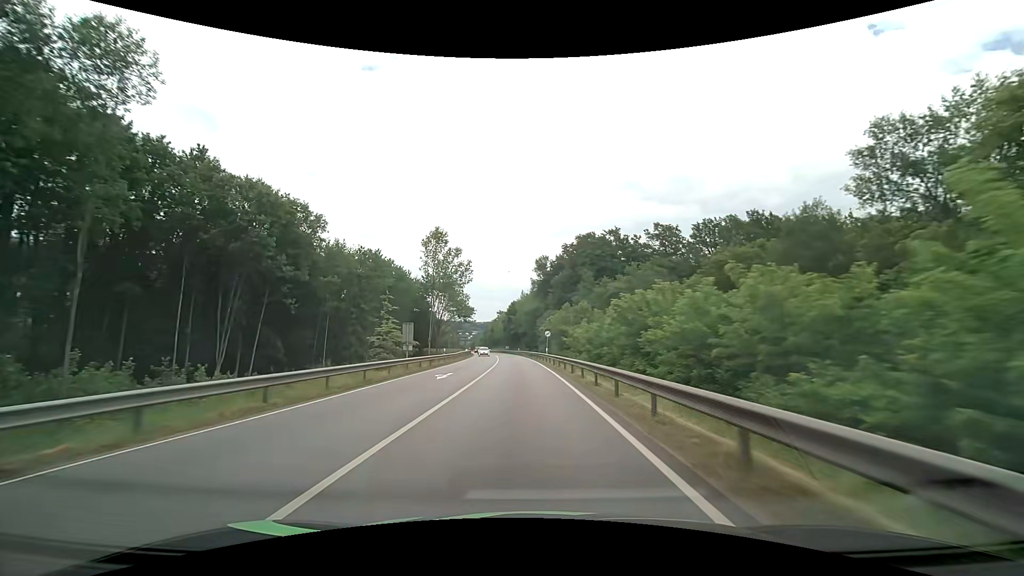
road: primary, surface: asphalt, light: Day
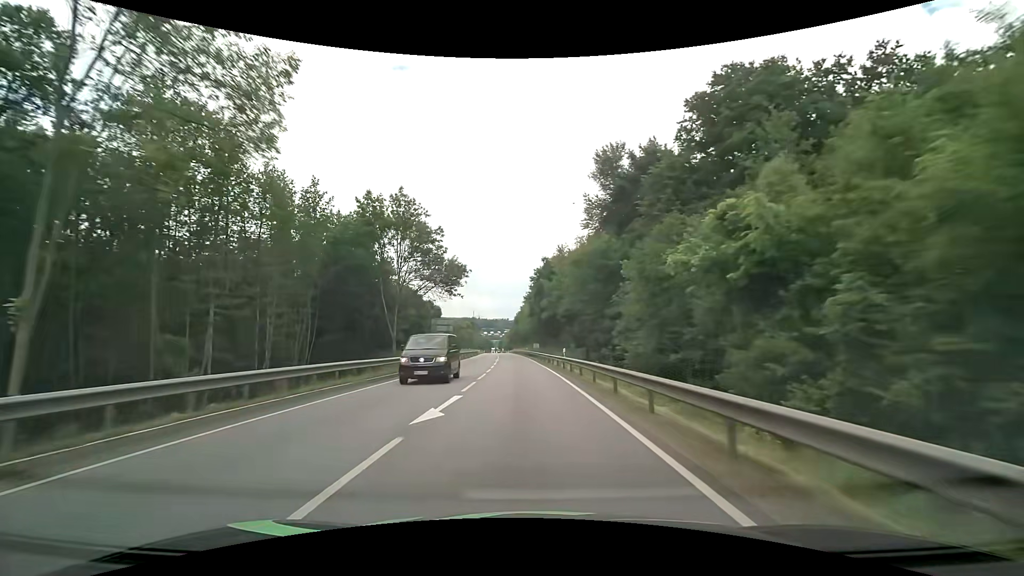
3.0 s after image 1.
(-2.3, +63.4) m; -4°
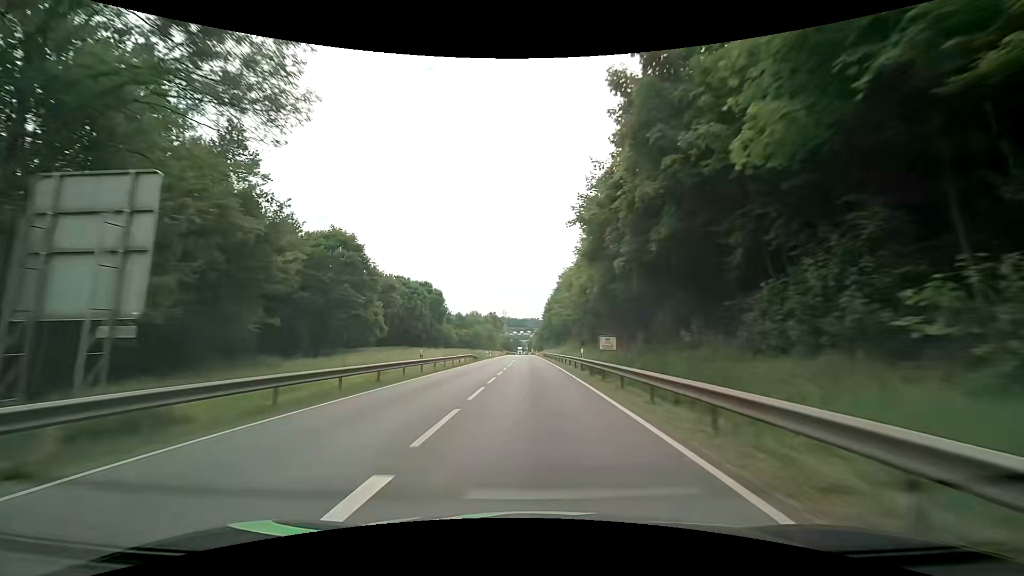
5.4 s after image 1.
(-1.8, +50.6) m; -4°
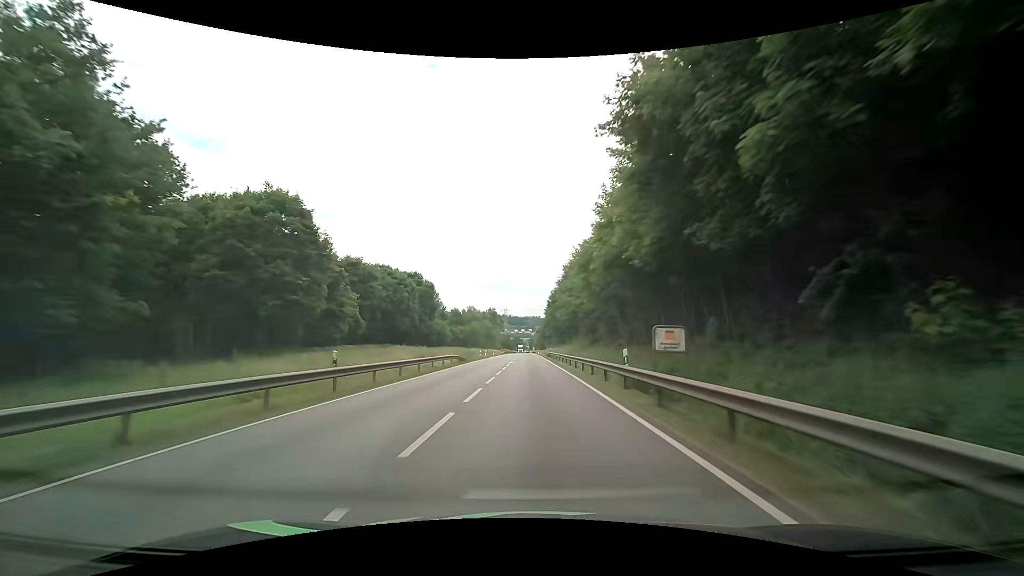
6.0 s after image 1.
(0.0, +12.6) m; 0°
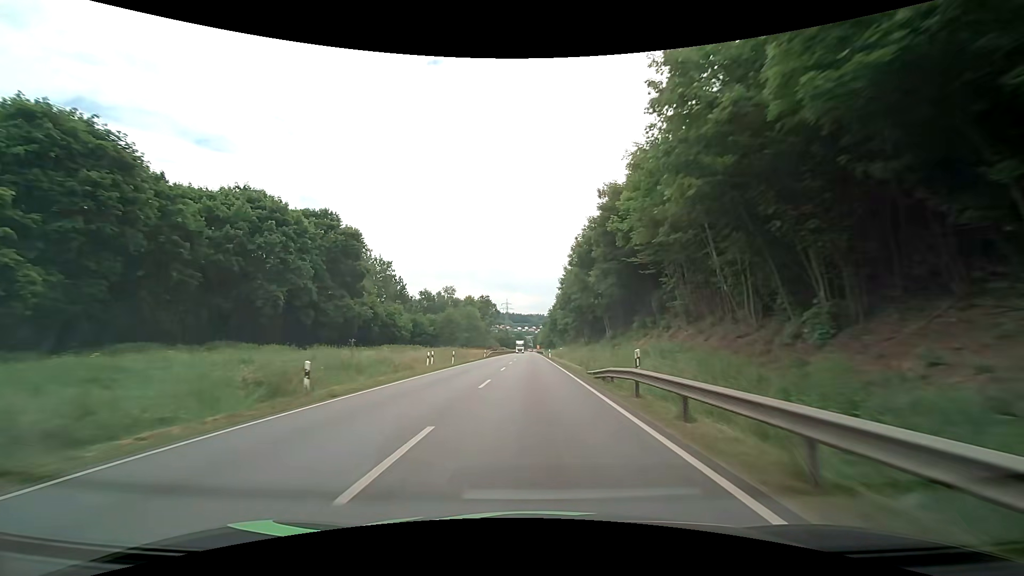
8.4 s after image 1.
(0.0, +50.4) m; 0°
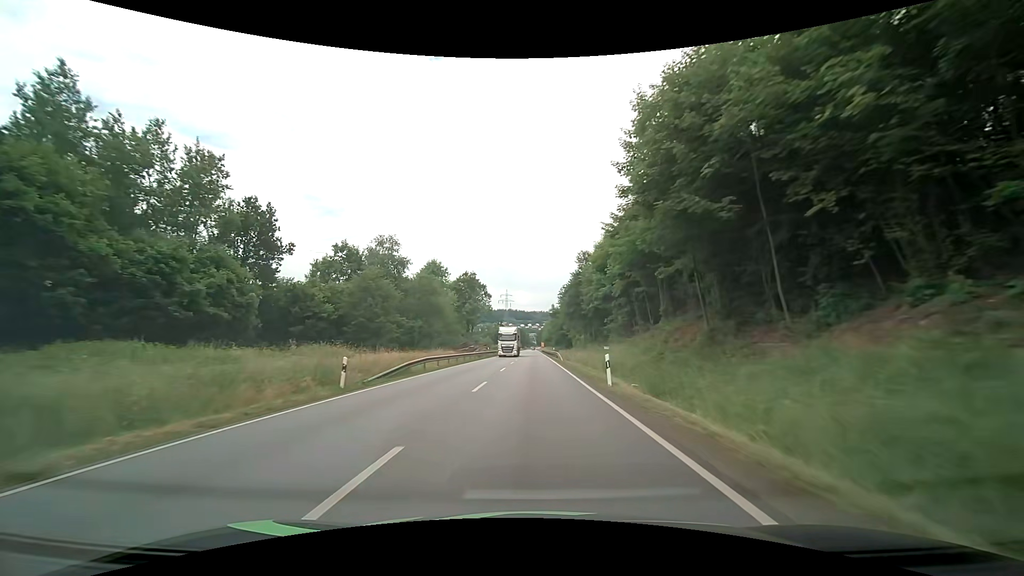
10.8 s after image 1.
(-0.1, +50.4) m; -1°
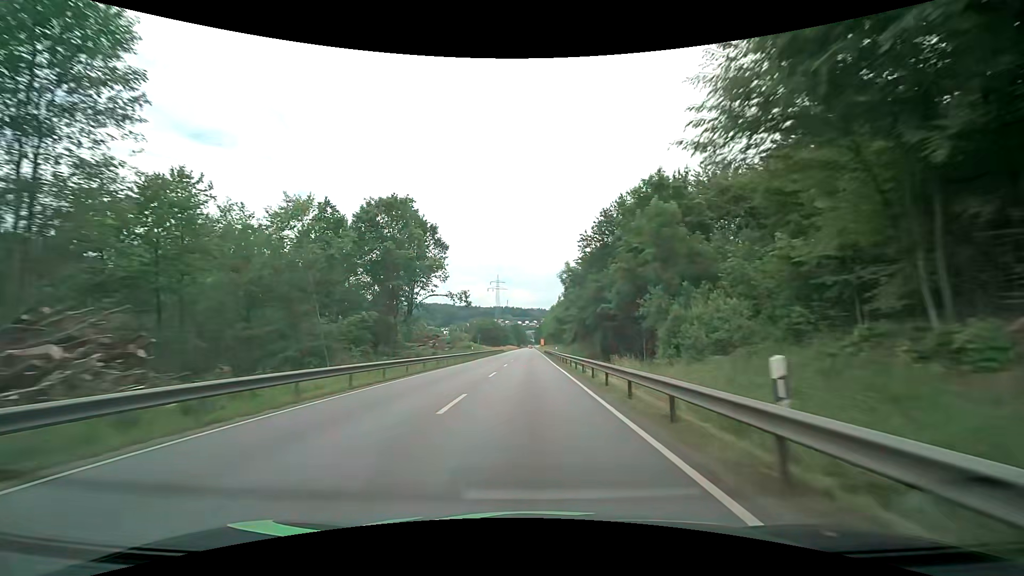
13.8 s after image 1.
(+0.6, +63.4) m; 0°
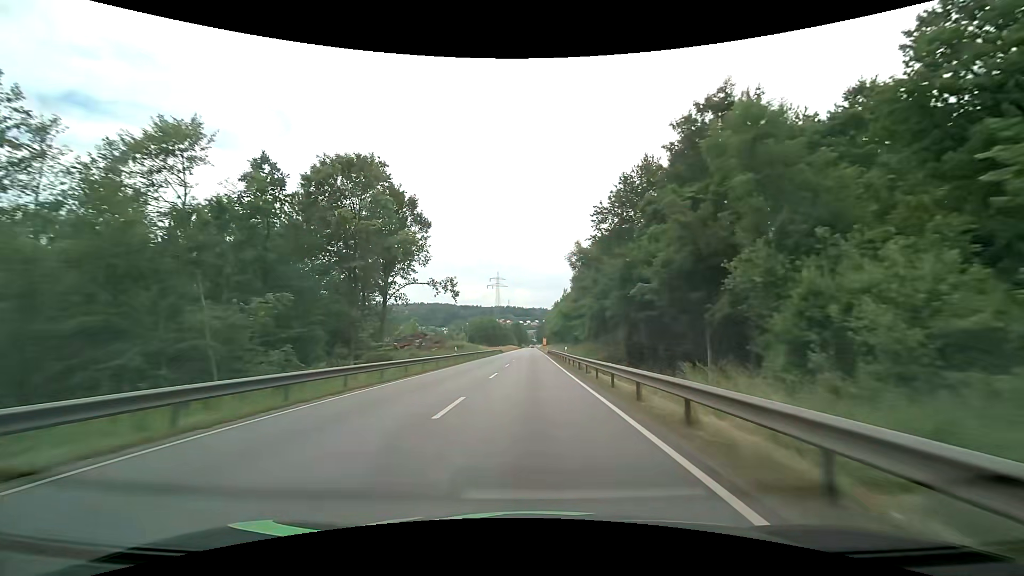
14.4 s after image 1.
(0.0, +12.8) m; 0°
